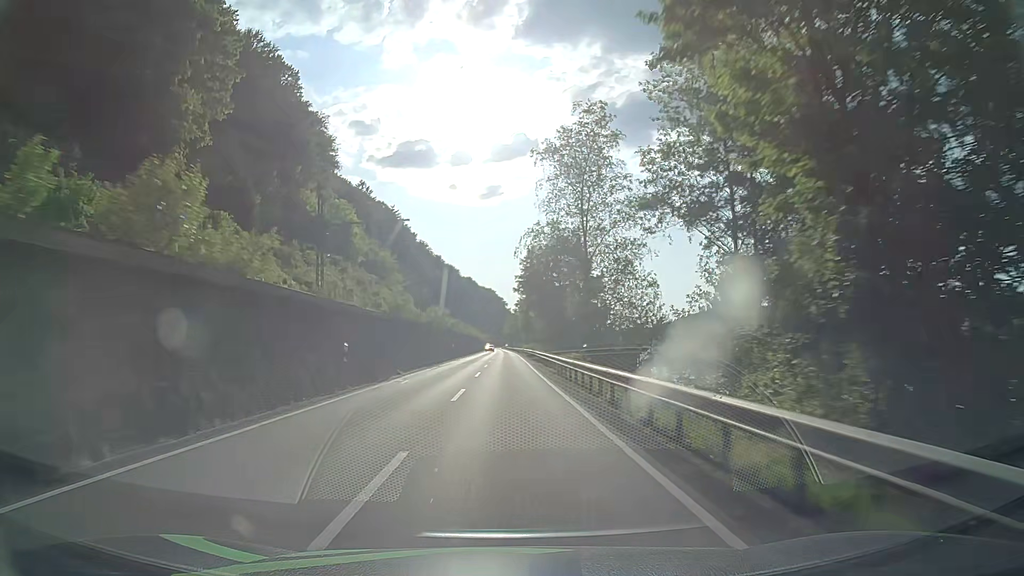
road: primary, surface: asphalt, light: Day
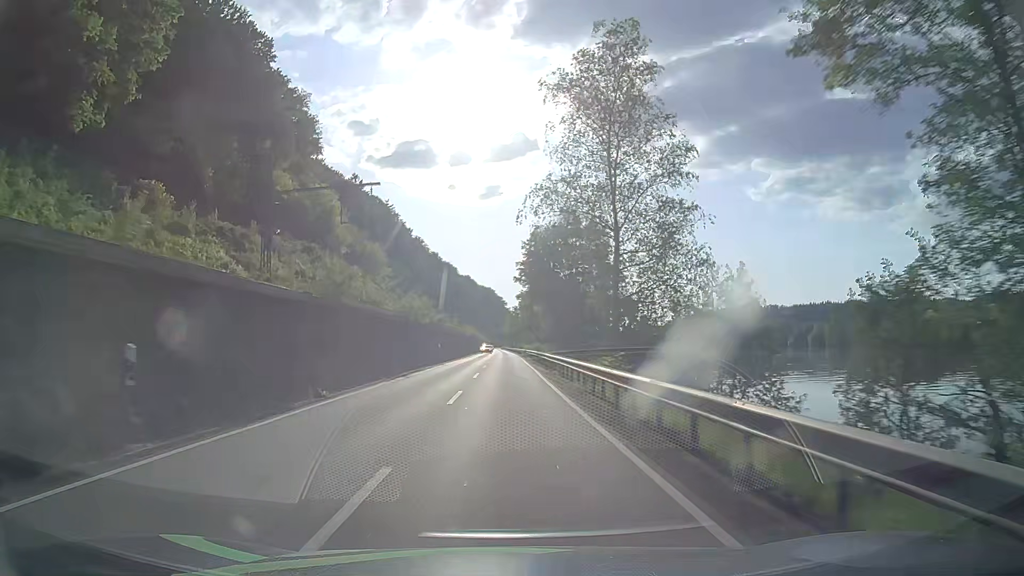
(0.0, +12.9) m; 0°
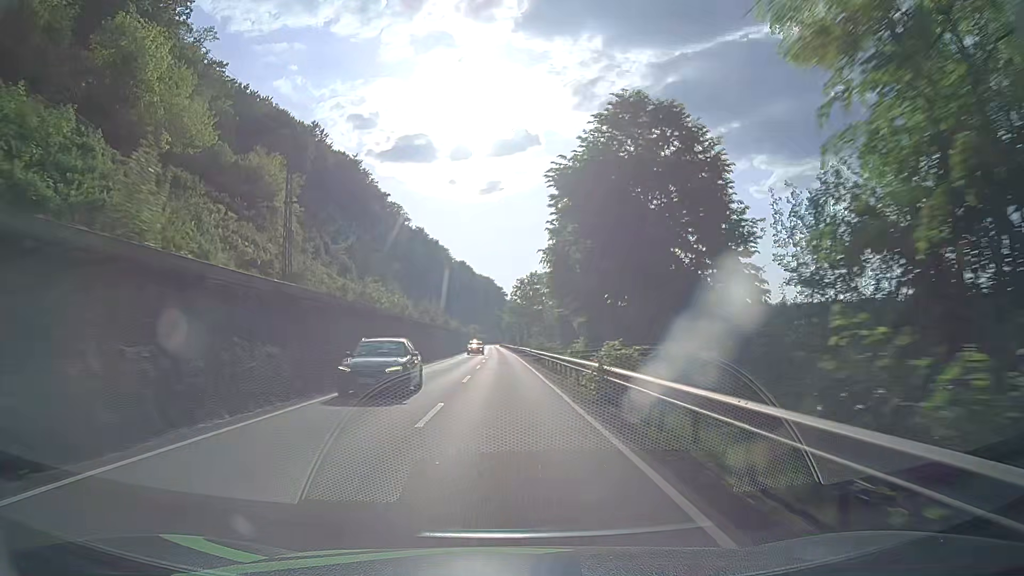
(+0.2, +64.2) m; 0°
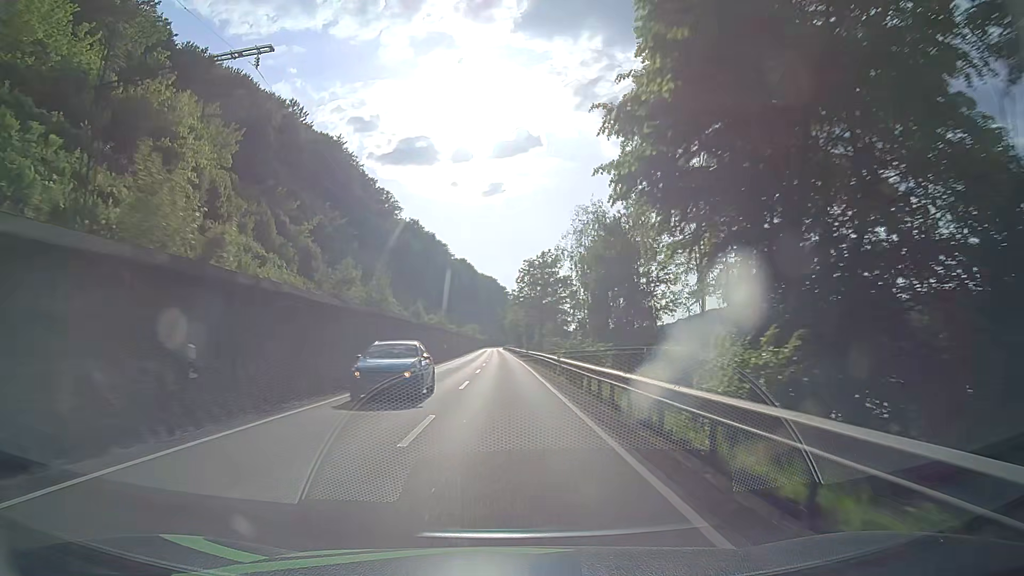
(0.0, +25.7) m; 0°
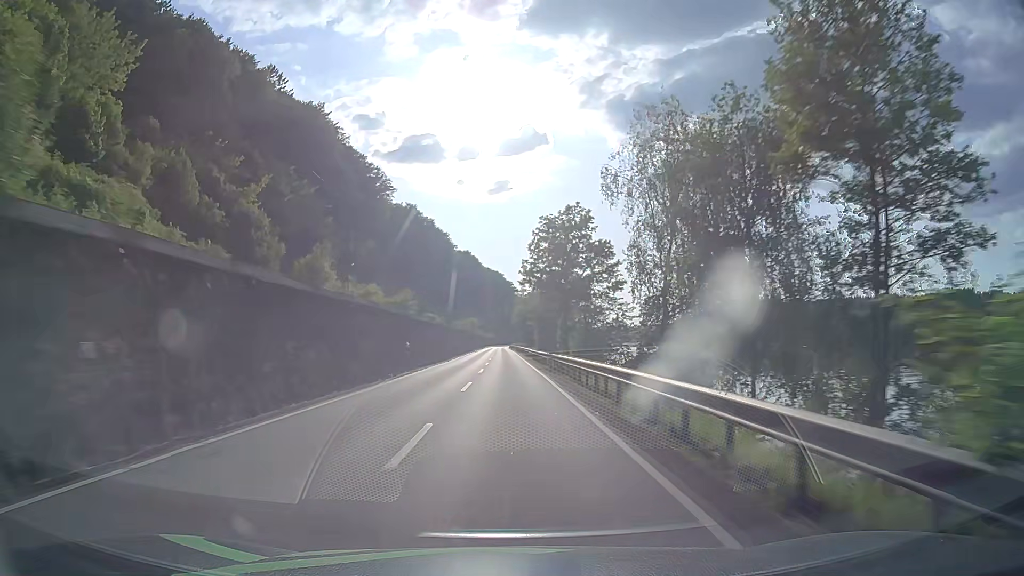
(-0.2, +25.7) m; 0°
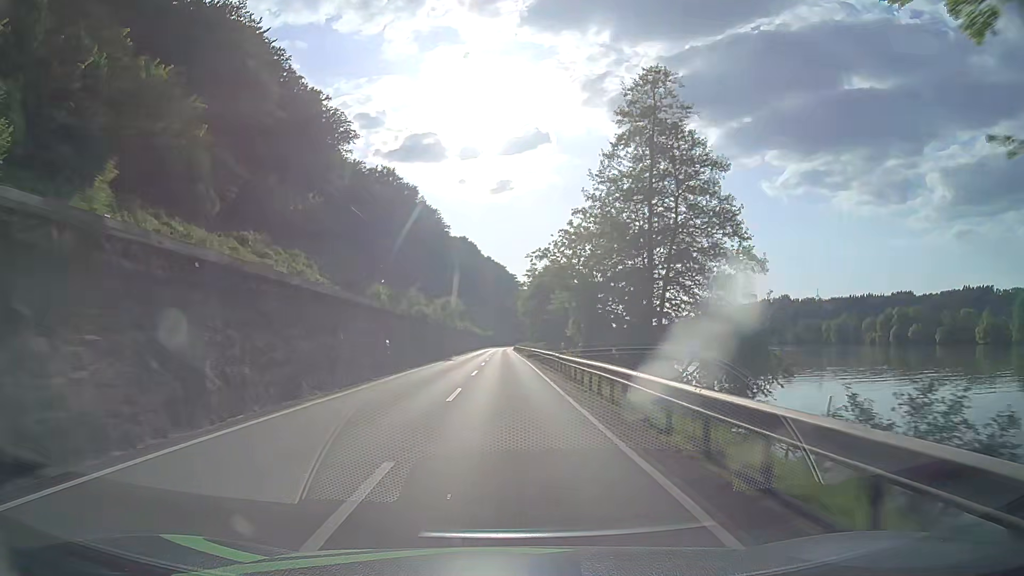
(-0.2, +51.4) m; 0°
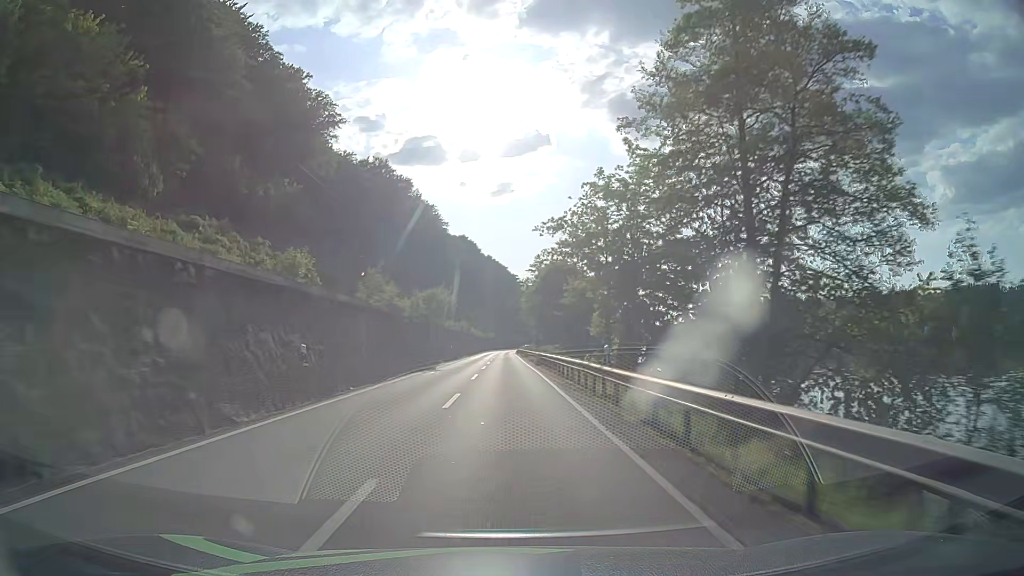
(0.0, +12.8) m; 0°
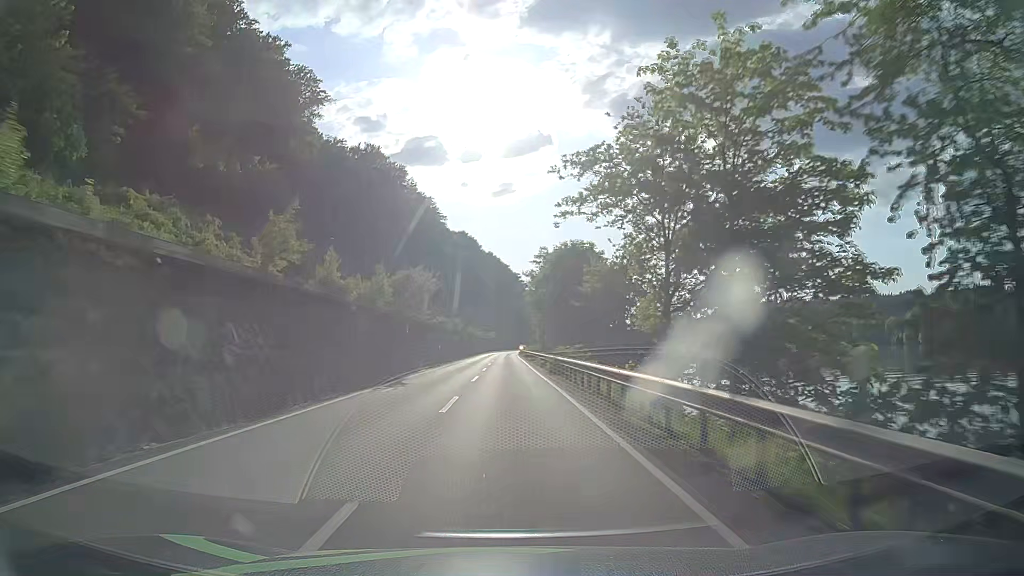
(0.0, +12.8) m; 0°
(0, +10) (0, +20) (0, +30) (0, +40) (0, +50) (0, +60) (0, +70) (0, +80) (0, +90) (0, +100) m
